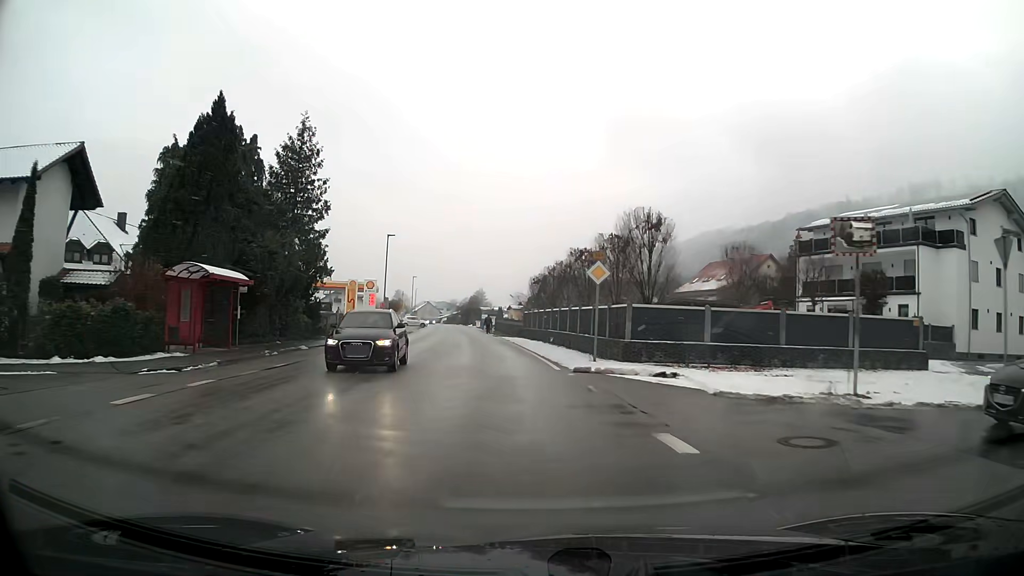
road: primary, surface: asphalt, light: Day
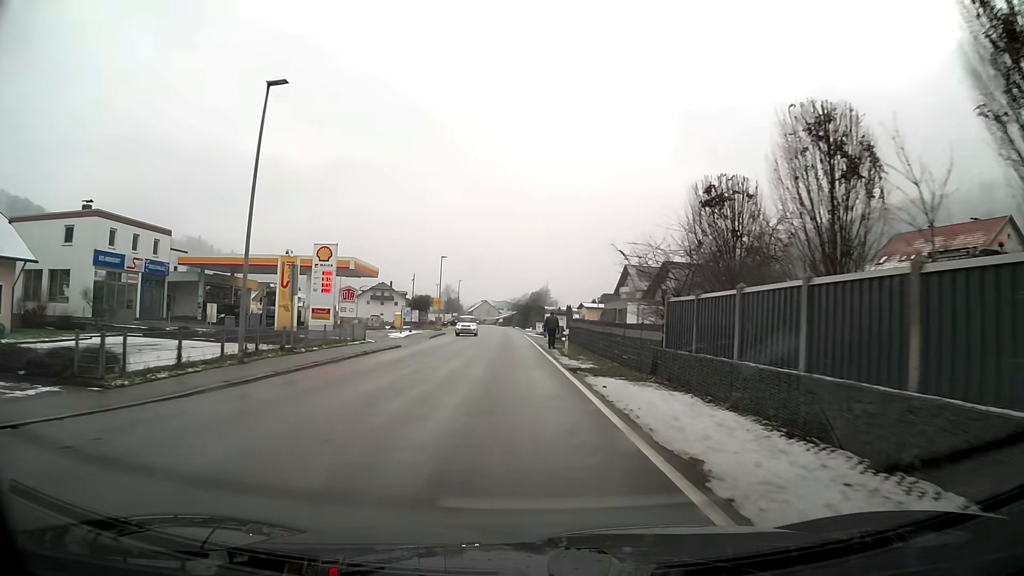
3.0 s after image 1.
(-2.1, +35.2) m; -5°
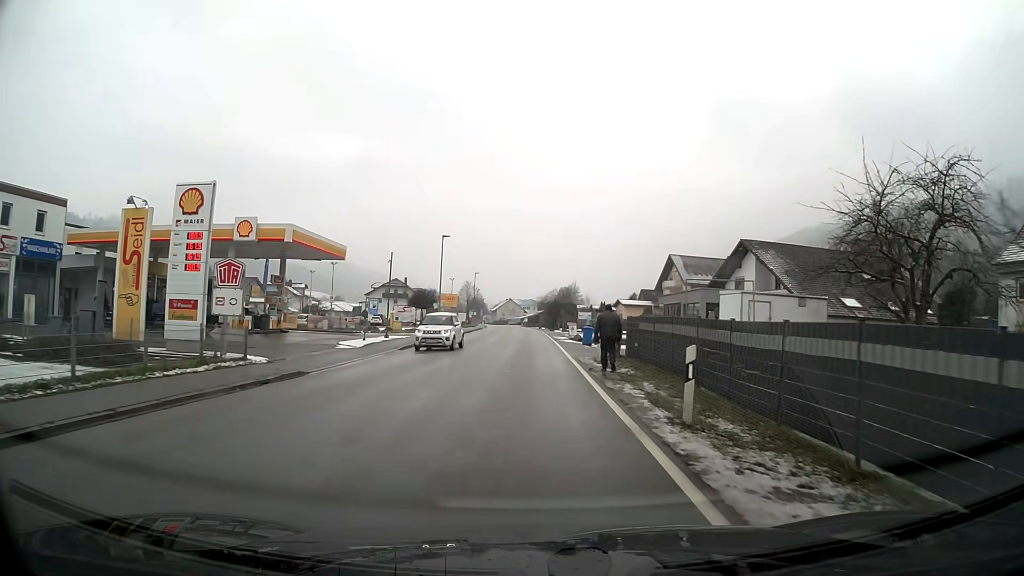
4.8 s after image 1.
(-0.3, +17.9) m; -2°
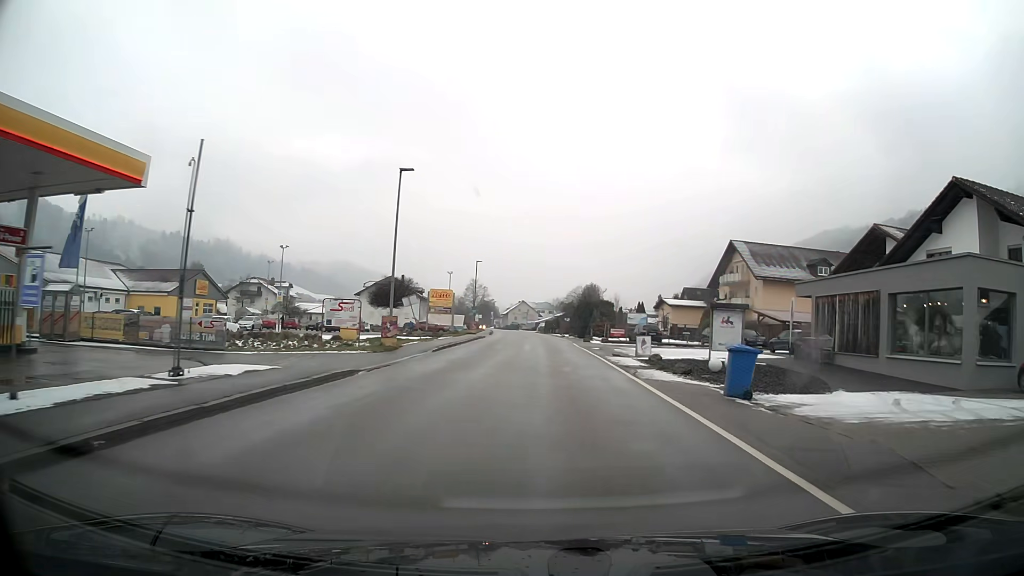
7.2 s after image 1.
(-0.7, +25.6) m; 0°
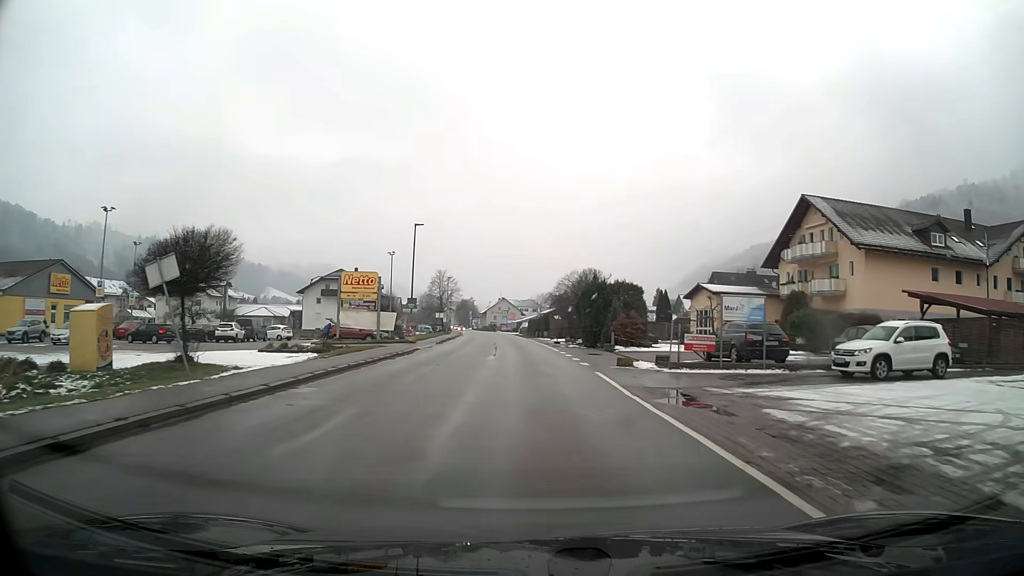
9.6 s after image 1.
(+0.3, +28.6) m; +1°
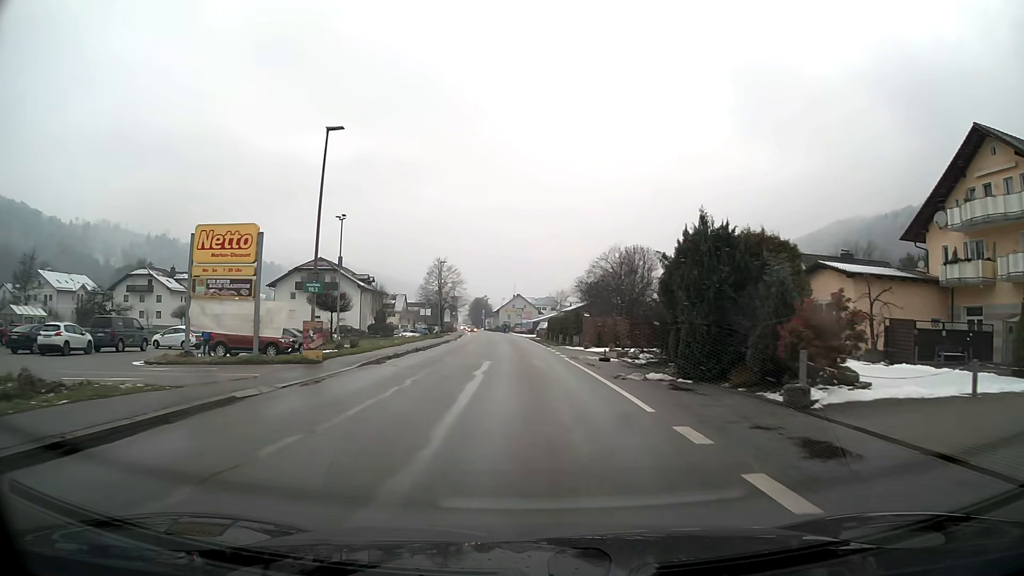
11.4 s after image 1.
(-0.3, +23.2) m; -2°
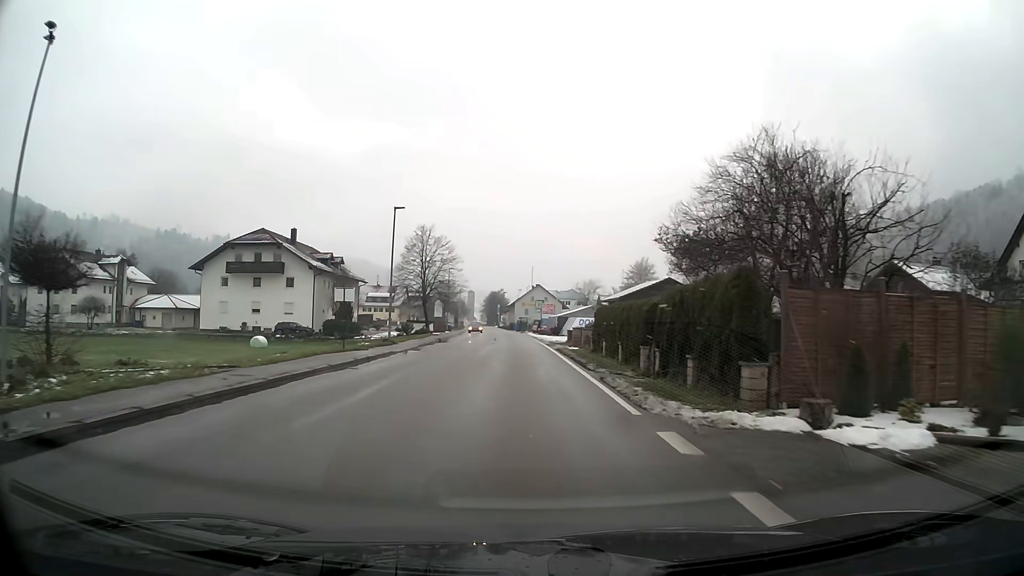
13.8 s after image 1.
(-0.4, +31.3) m; -2°
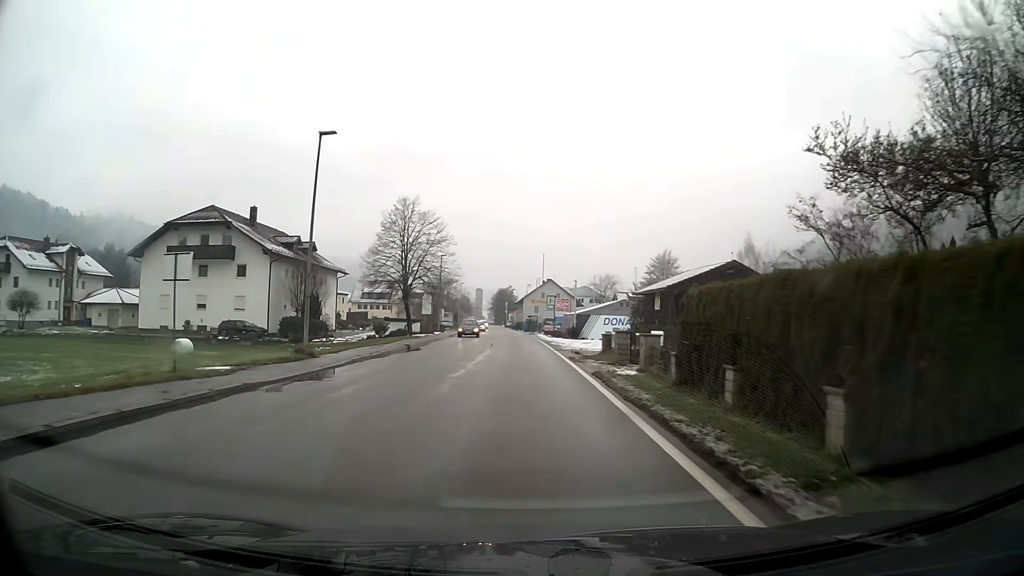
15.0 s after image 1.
(-0.1, +15.6) m; -1°
(0, +10) (0, +20) (0, +30) (-1, +40) (-1, +50) (-2, +60) (-2, +70) (-3, +80) (-3, +90) (-4, +100) m
